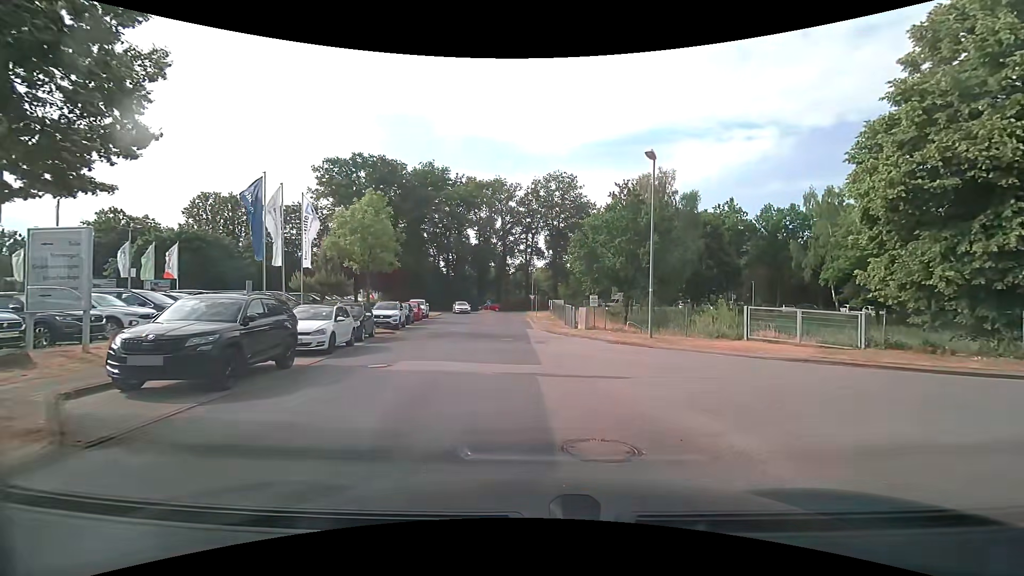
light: Day
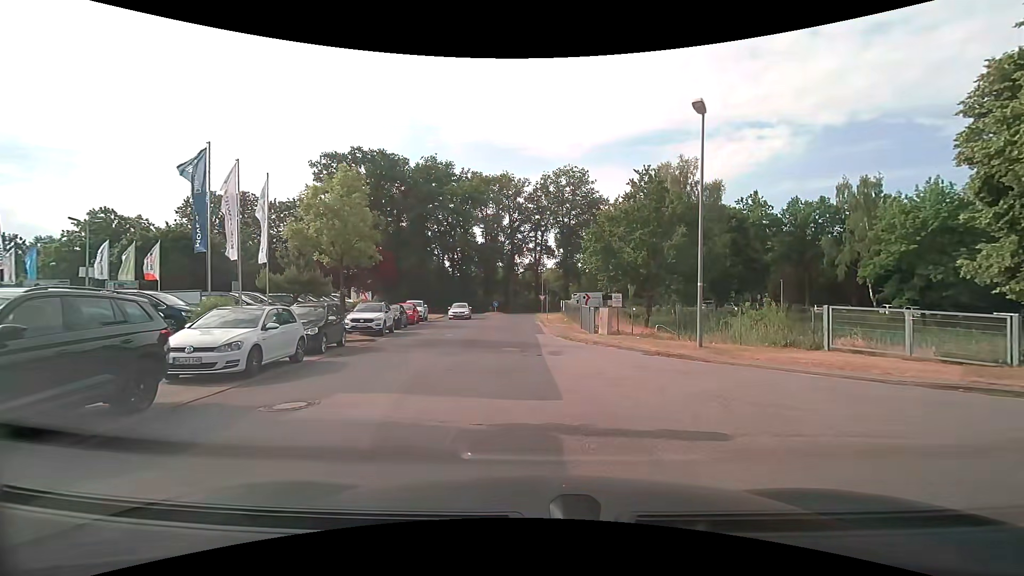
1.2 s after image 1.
(-0.1, +4.8) m; -3°
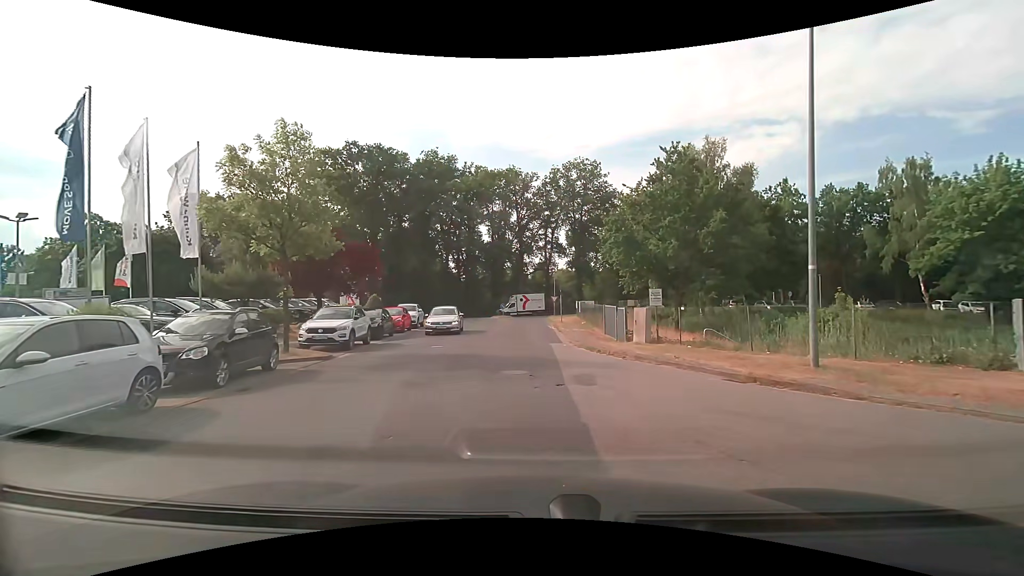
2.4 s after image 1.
(0.0, +5.7) m; 0°
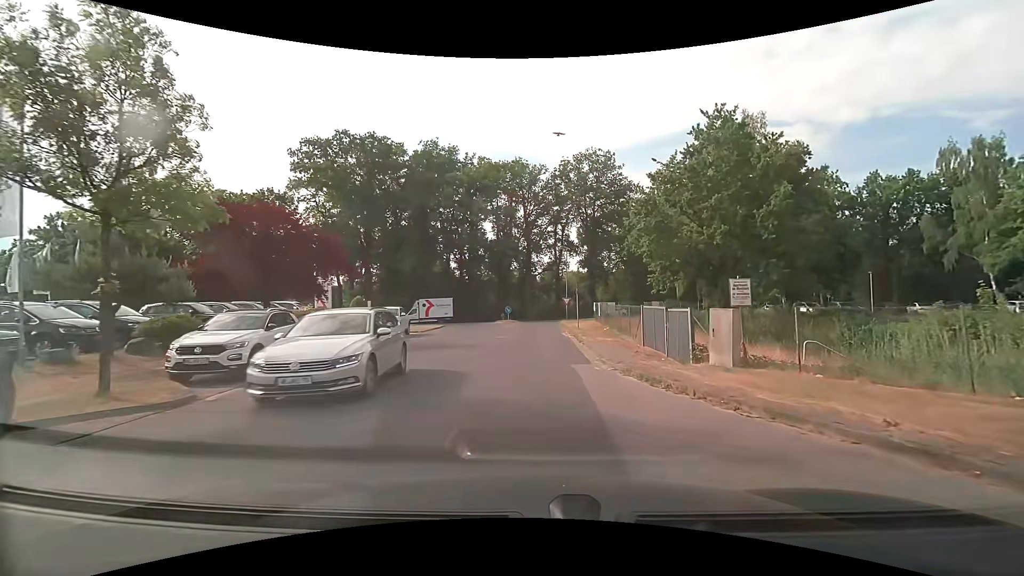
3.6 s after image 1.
(-0.1, +6.9) m; -1°
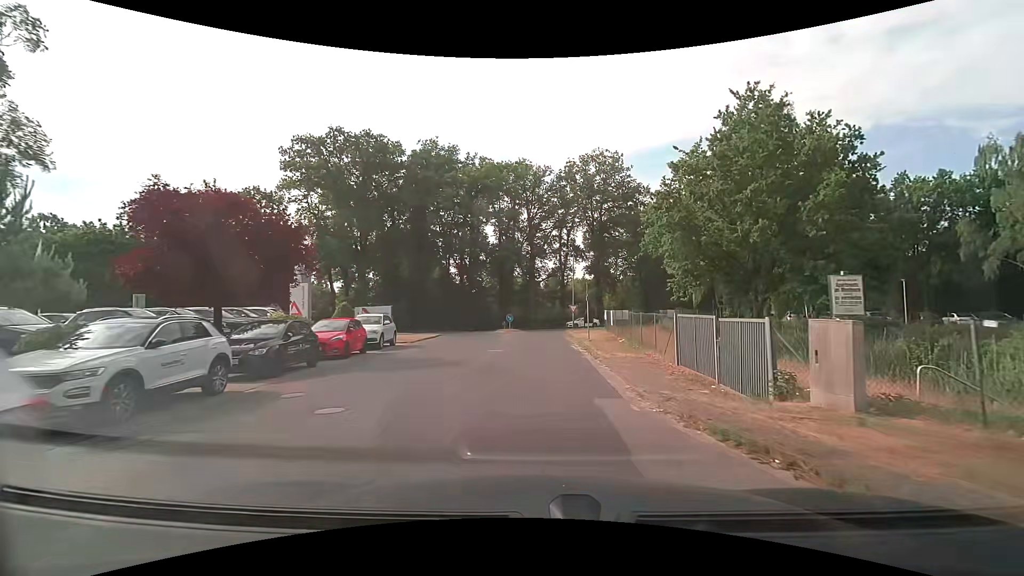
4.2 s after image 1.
(0.0, +3.8) m; -1°
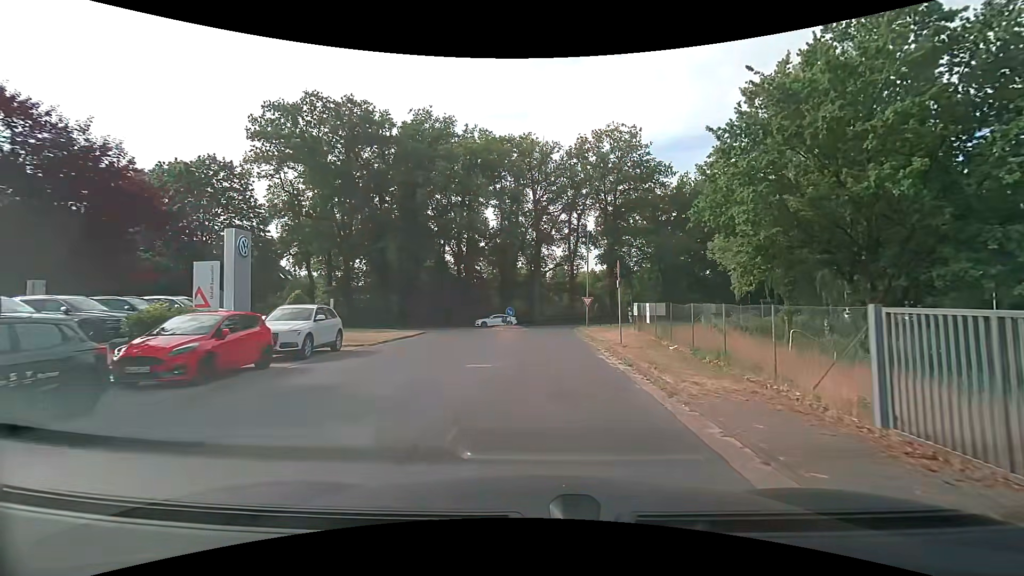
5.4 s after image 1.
(0.0, +8.2) m; 0°
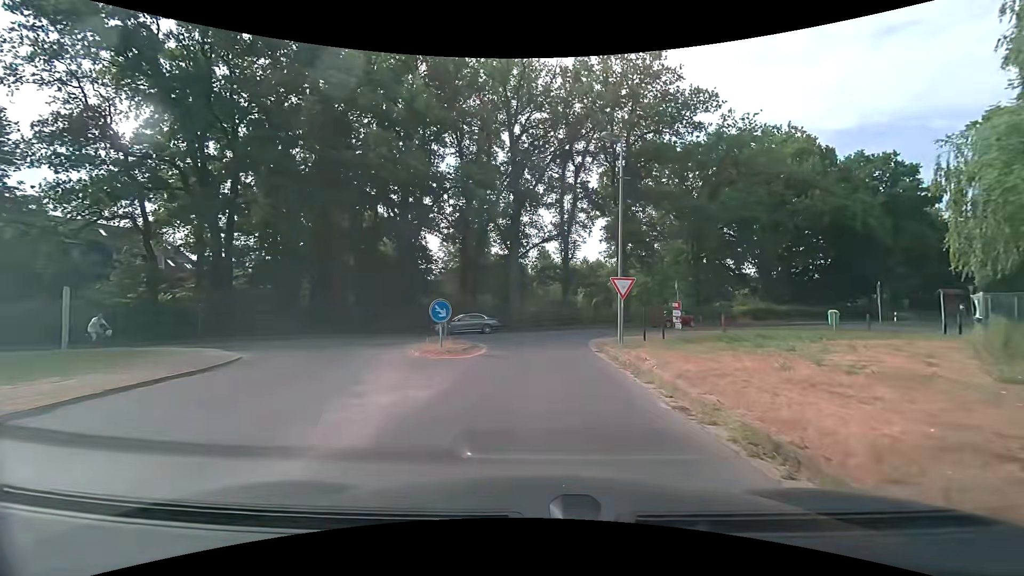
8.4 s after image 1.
(+0.4, +21.4) m; +3°
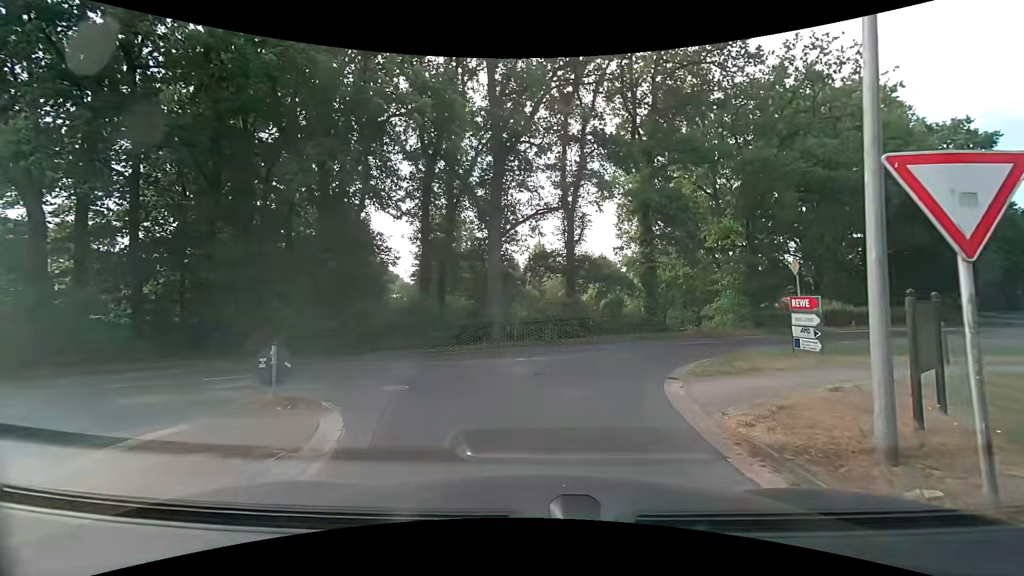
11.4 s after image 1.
(+0.1, +13.3) m; +1°
(-1, +10) (-6, +18) (-16, +19) (-26, +18) (-36, +17) (-46, +17) (-56, +16) (-66, +15) (-76, +14) (-86, +13) m
